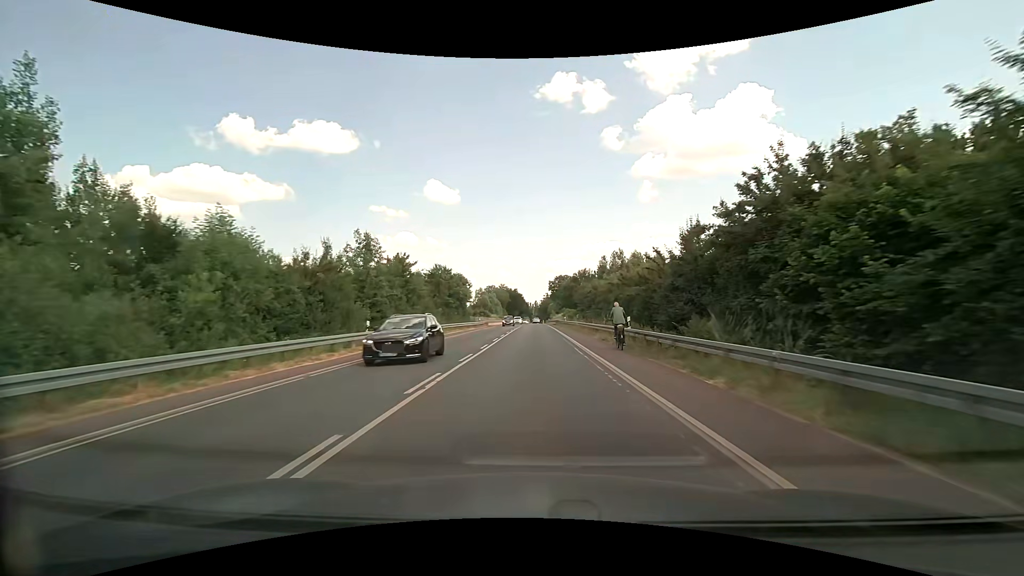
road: secondary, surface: asphalt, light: Day
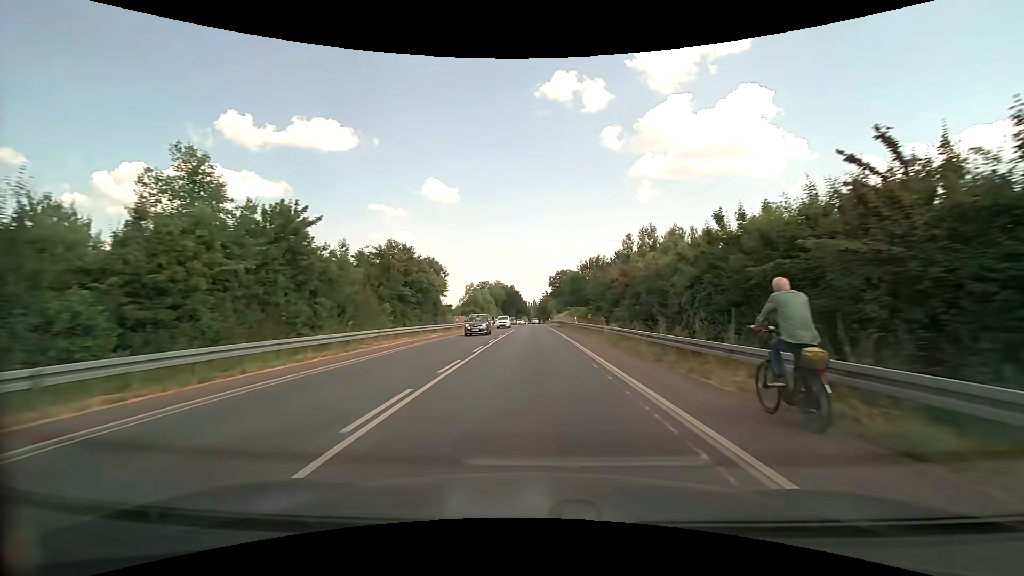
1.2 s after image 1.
(0.0, +20.5) m; 0°
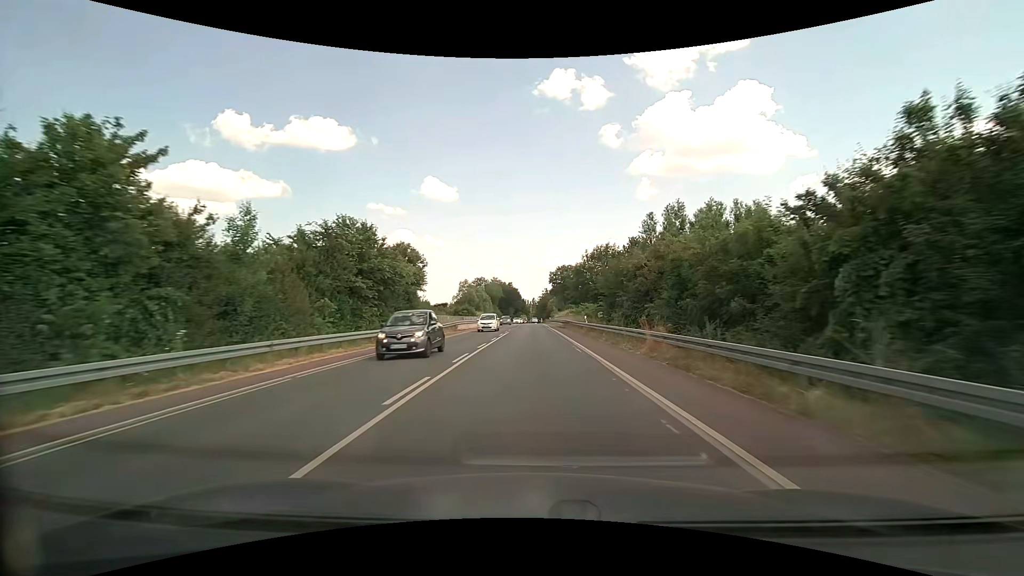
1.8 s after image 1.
(0.0, +10.7) m; 0°
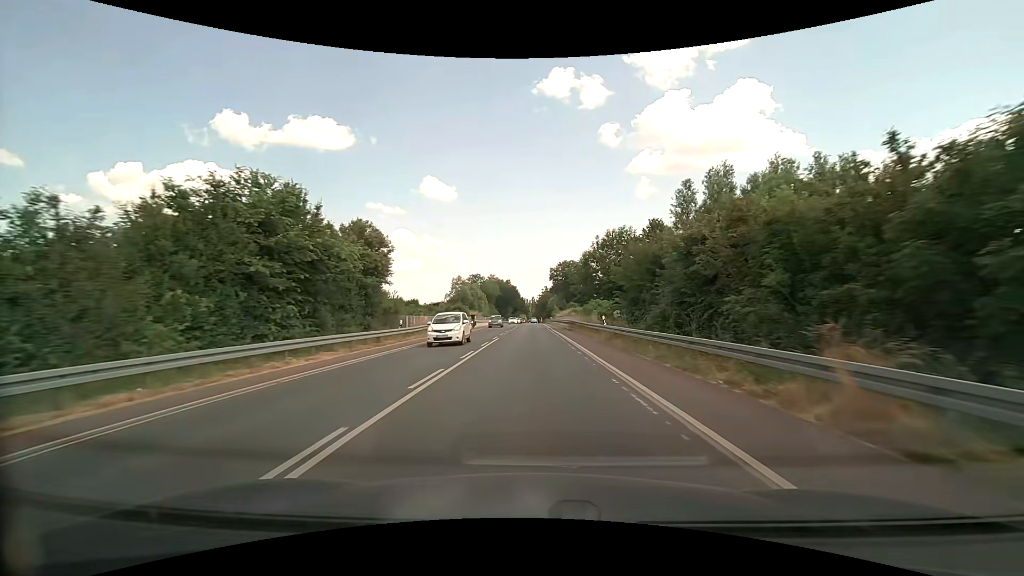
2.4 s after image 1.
(0.0, +10.9) m; 0°
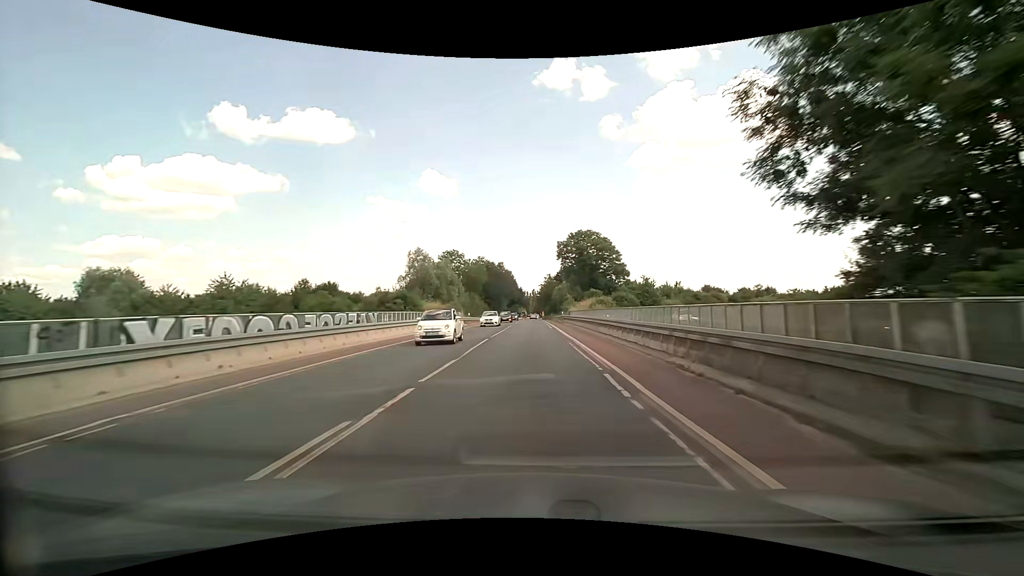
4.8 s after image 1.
(-0.2, +43.6) m; 0°
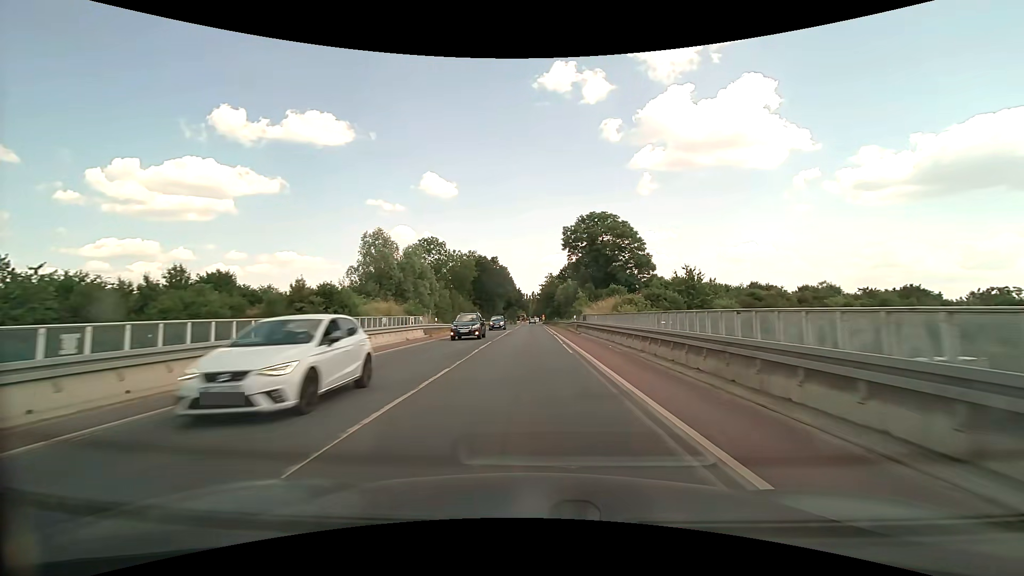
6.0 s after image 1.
(0.0, +21.3) m; 0°
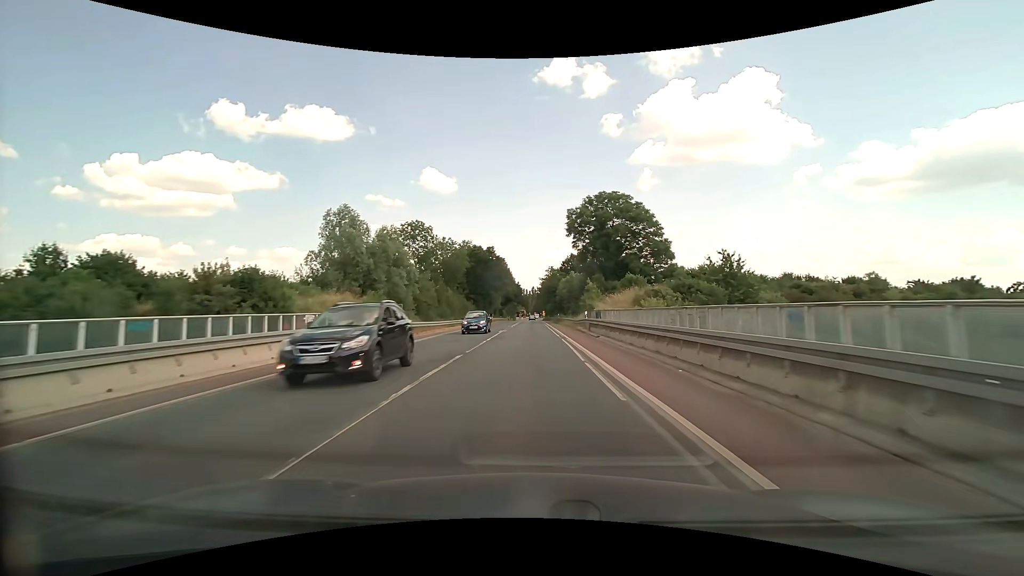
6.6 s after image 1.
(0.0, +10.4) m; 0°
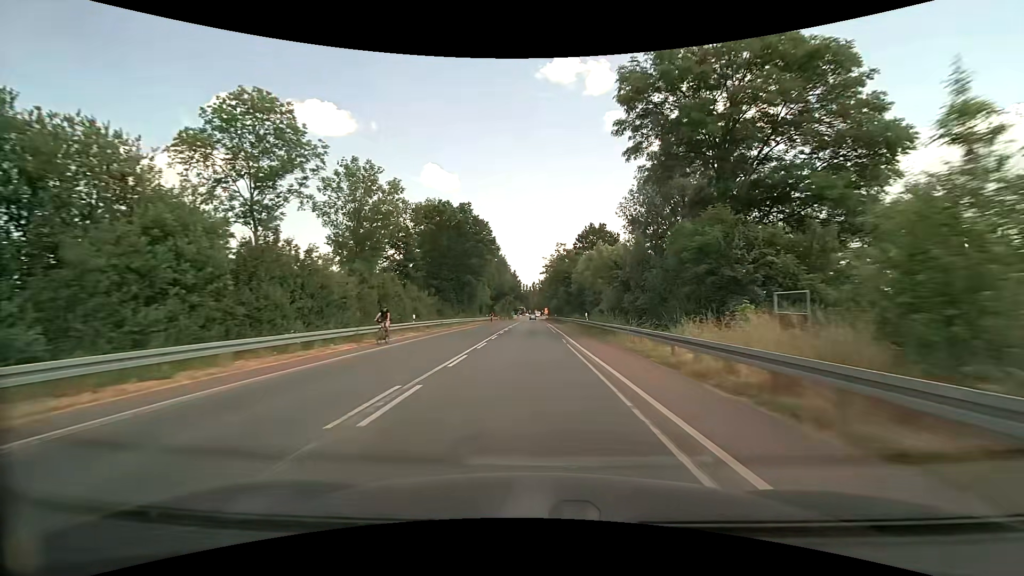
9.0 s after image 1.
(0.0, +40.9) m; 0°
(0, +10) (0, +20) (0, +30) (0, +40) (0, +50) (0, +60) (0, +70) (0, +80) (0, +90) (-1, +100) m
